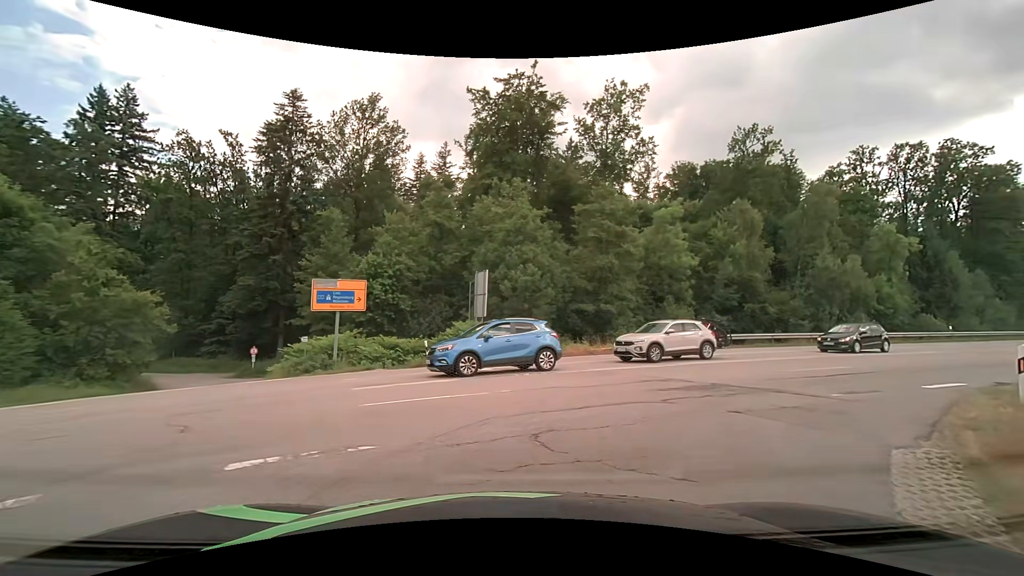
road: residential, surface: asphalt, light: Day
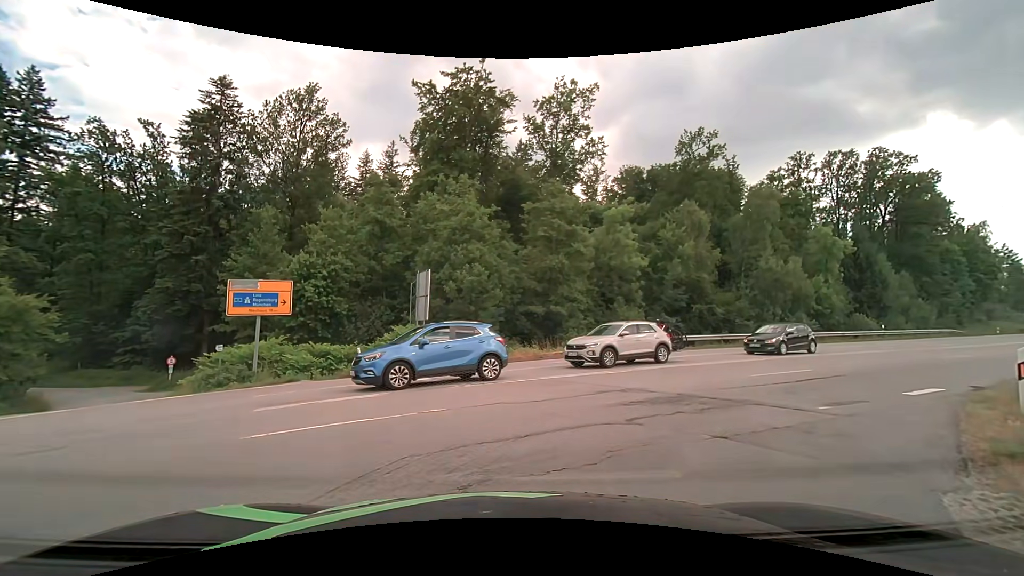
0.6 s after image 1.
(+0.1, +1.6) m; +7°
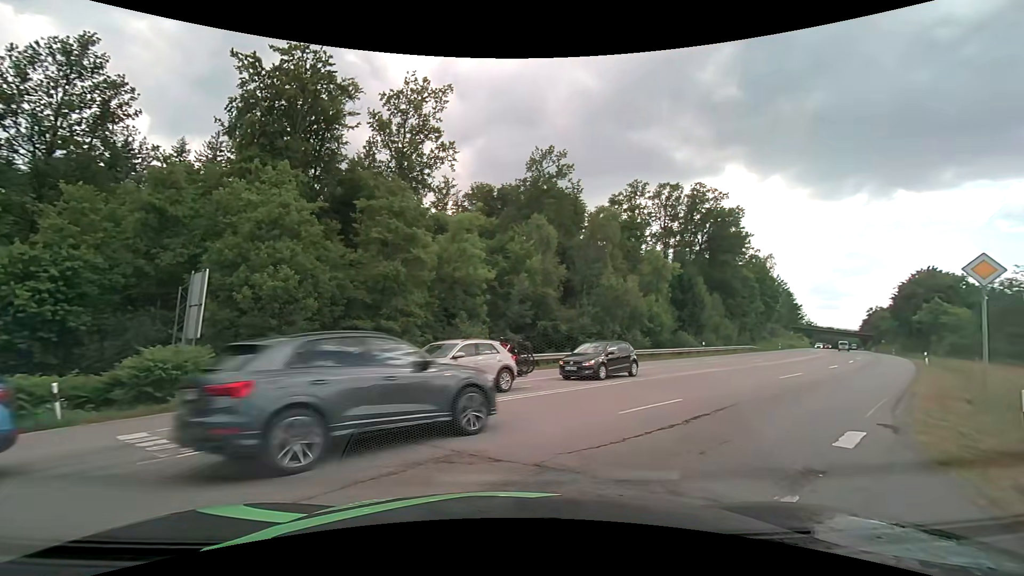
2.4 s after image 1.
(+0.7, +4.5) m; +16°
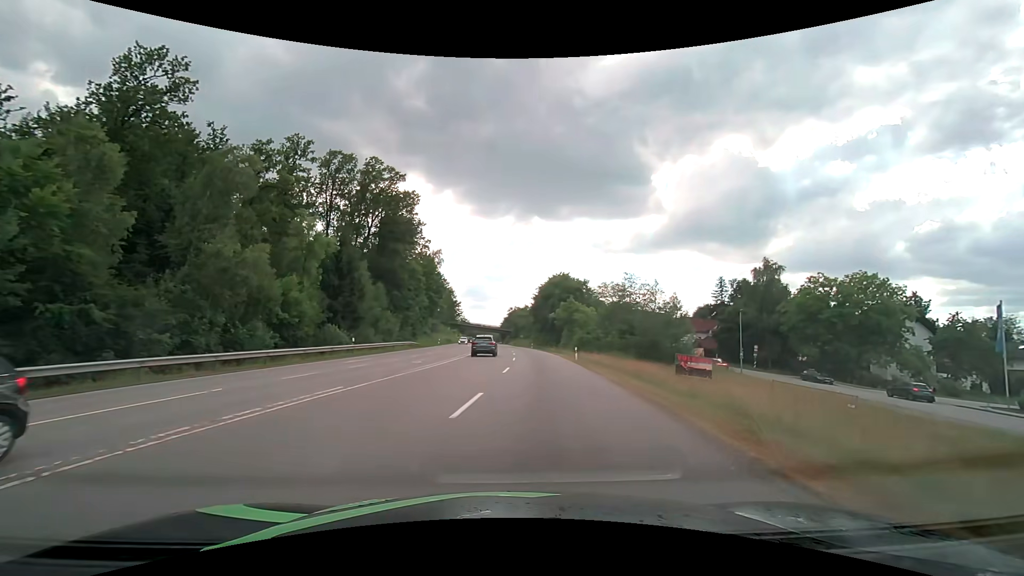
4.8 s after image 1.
(+5.3, +12.3) m; +37°
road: secondary
(+1, +10) (+2, +20) (+3, +30) (+3, +40) (+4, +50) (+4, +60) (+4, +70) (+4, +80) (+4, +90) (+4, +100) m
